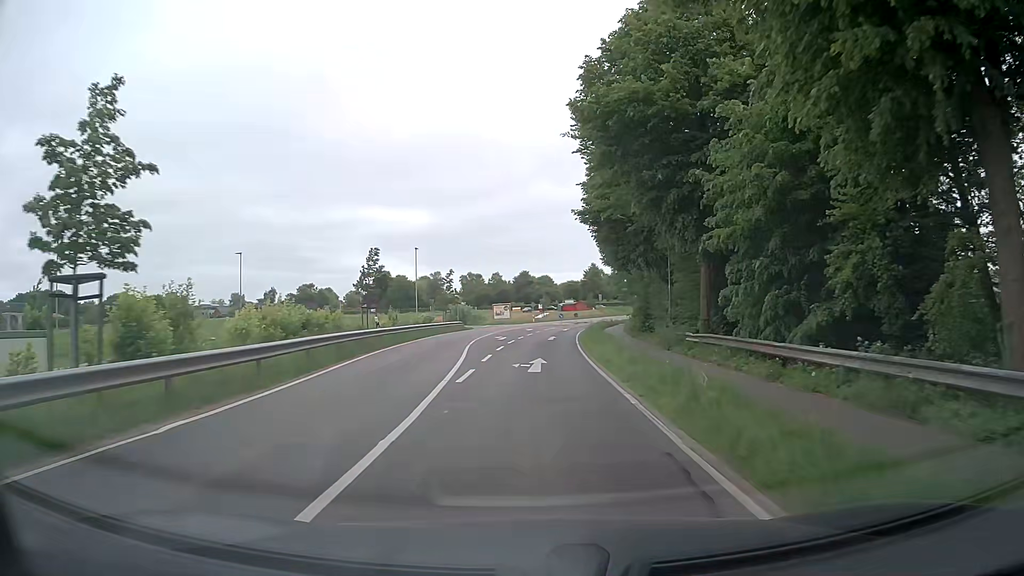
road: tertiary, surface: asphalt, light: Day
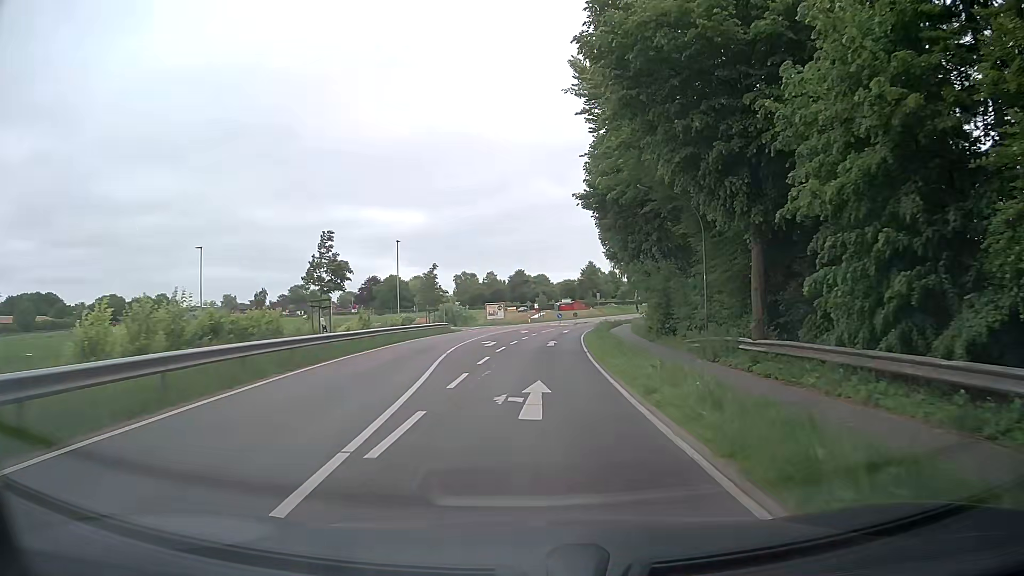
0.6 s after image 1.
(0.0, +7.2) m; 0°
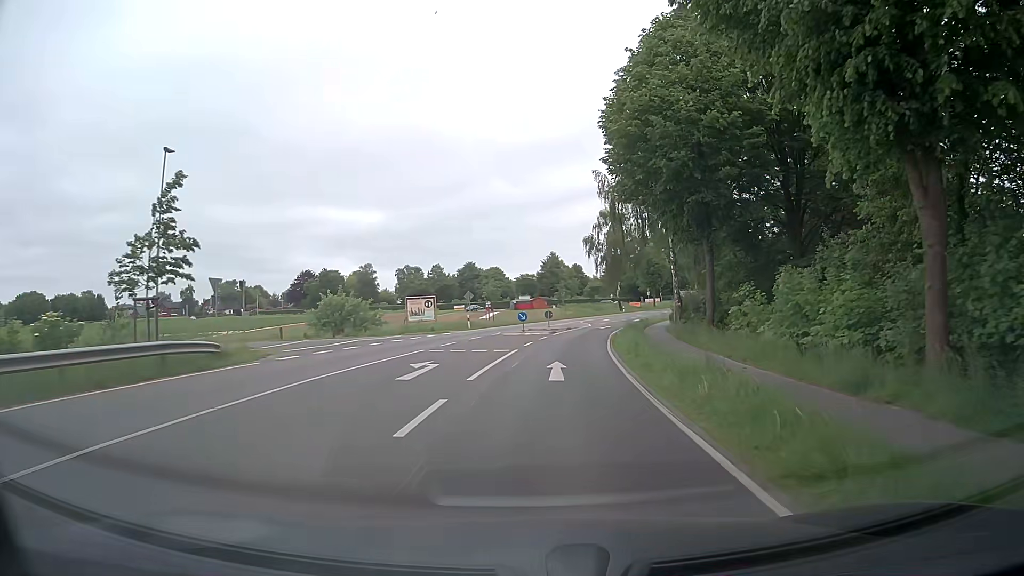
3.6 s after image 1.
(+1.2, +35.5) m; +4°
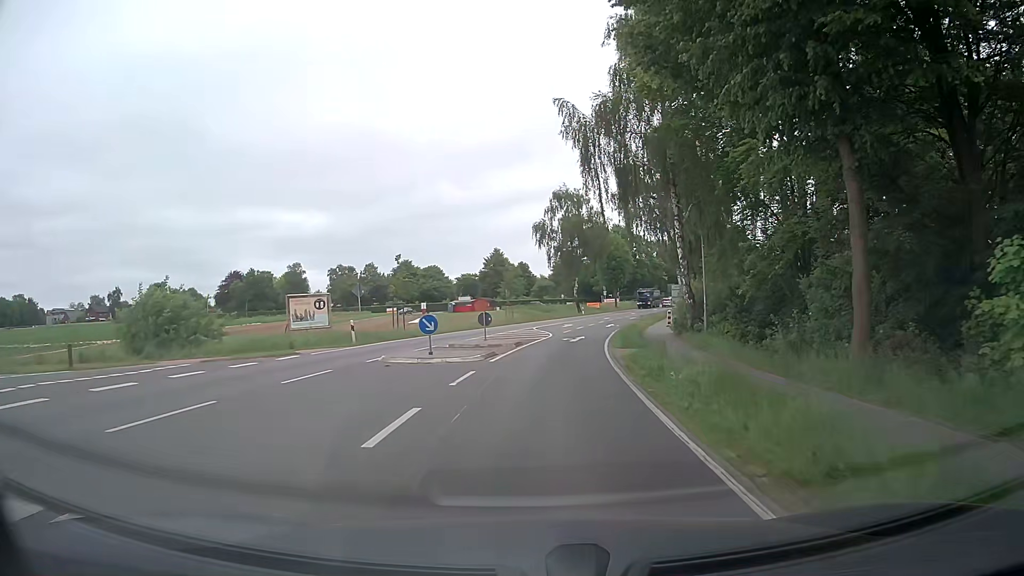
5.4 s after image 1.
(+0.9, +19.8) m; +6°
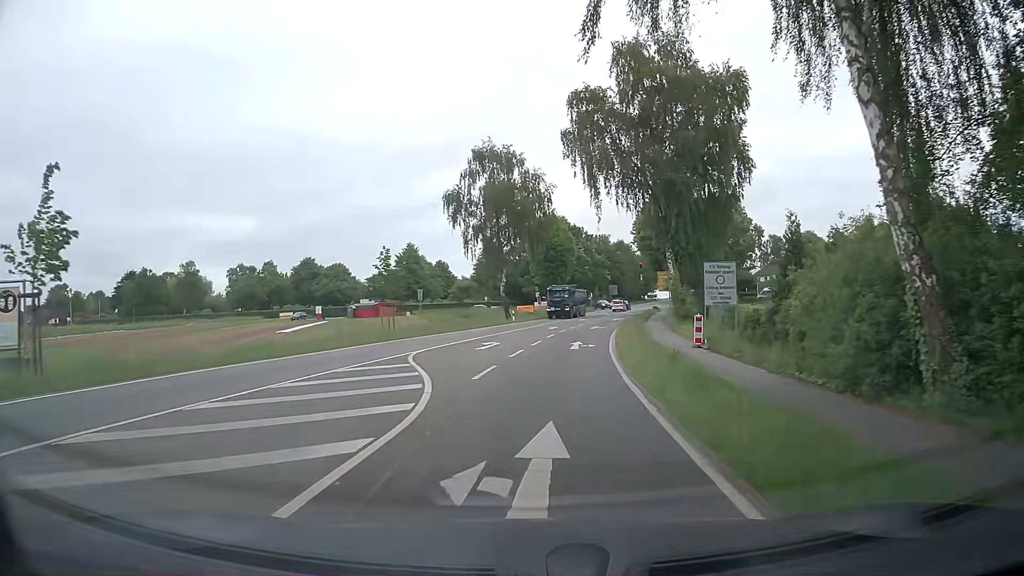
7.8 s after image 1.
(+1.1, +26.8) m; +6°
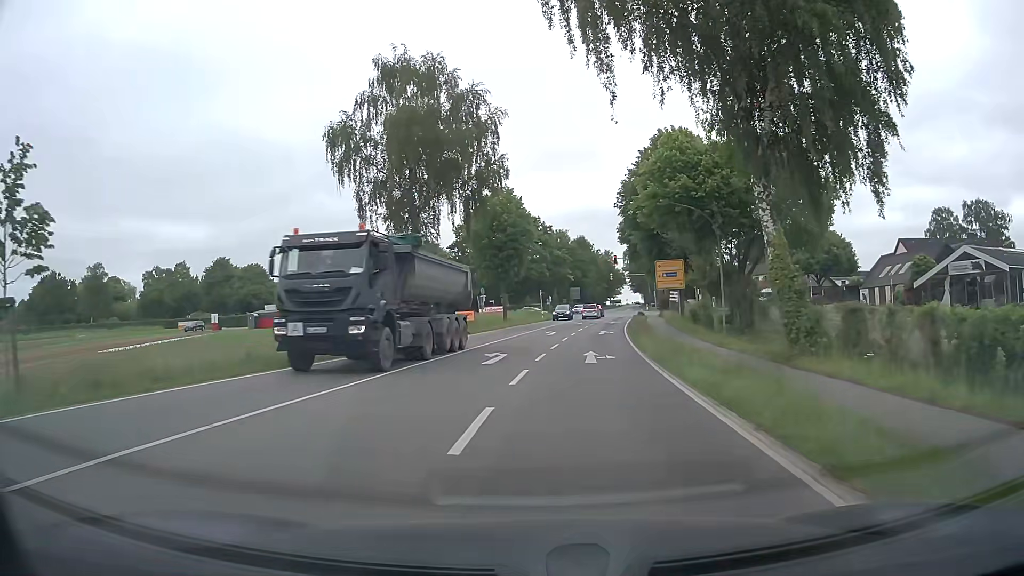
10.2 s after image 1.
(+0.9, +25.3) m; +4°
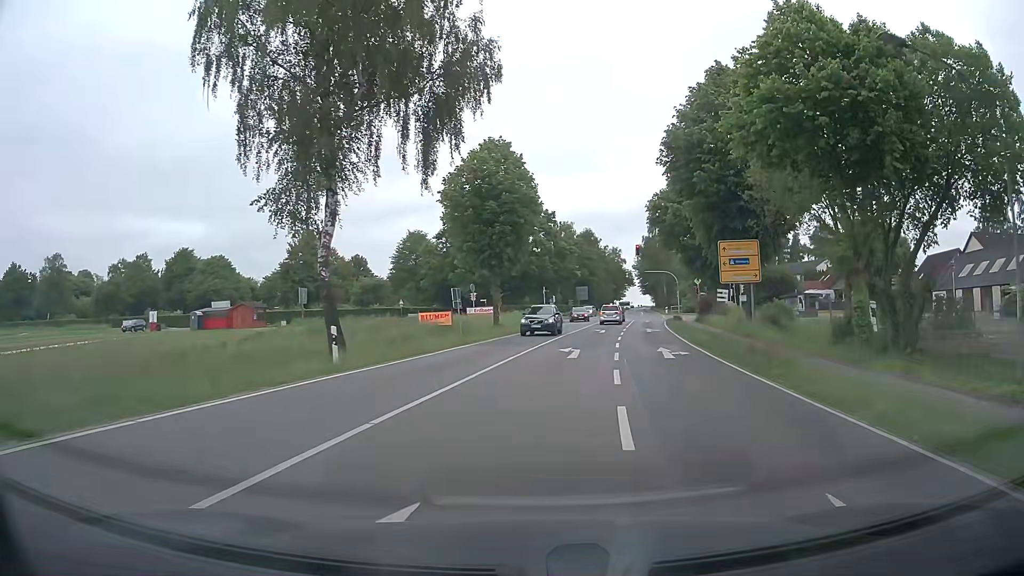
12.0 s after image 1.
(-0.3, +18.0) m; -1°
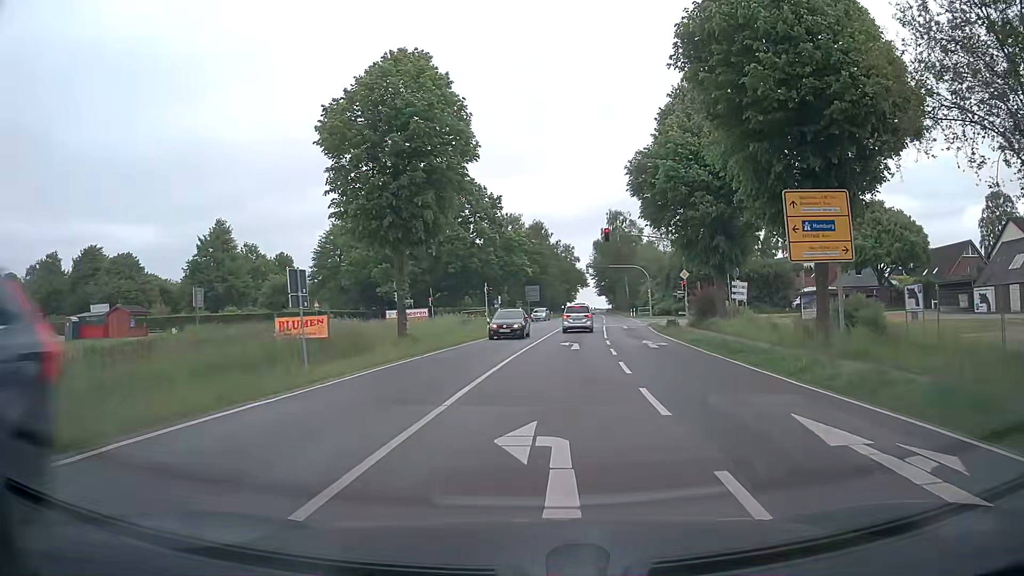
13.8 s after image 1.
(+0.8, +16.4) m; +5°
(0, +10) (+1, +20) (+1, +30) (+2, +40) (+4, +50) (+4, +60) (-1, +68) (-10, +71) (-20, +73) (-30, +74) m
